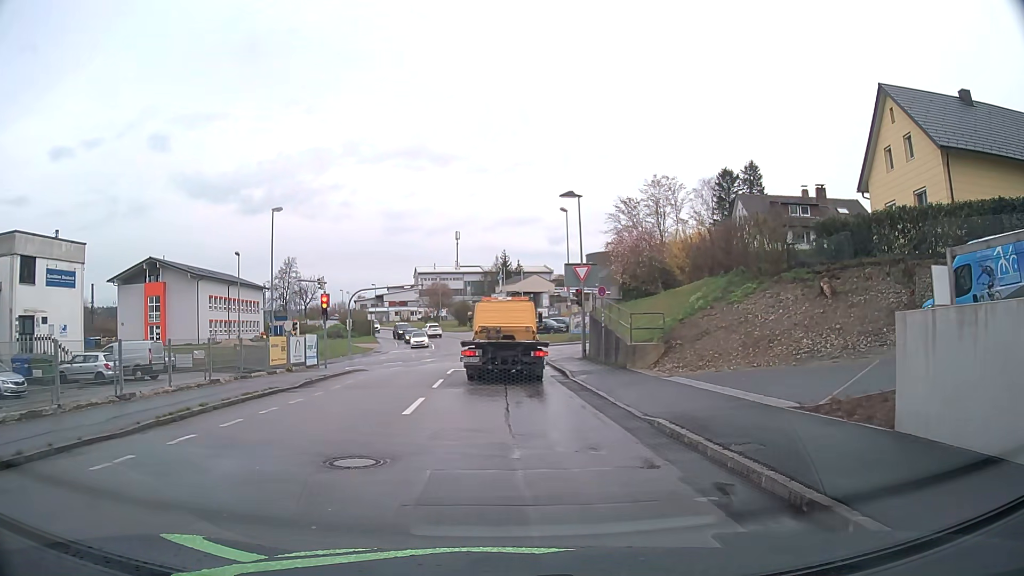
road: residential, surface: asphalt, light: Day
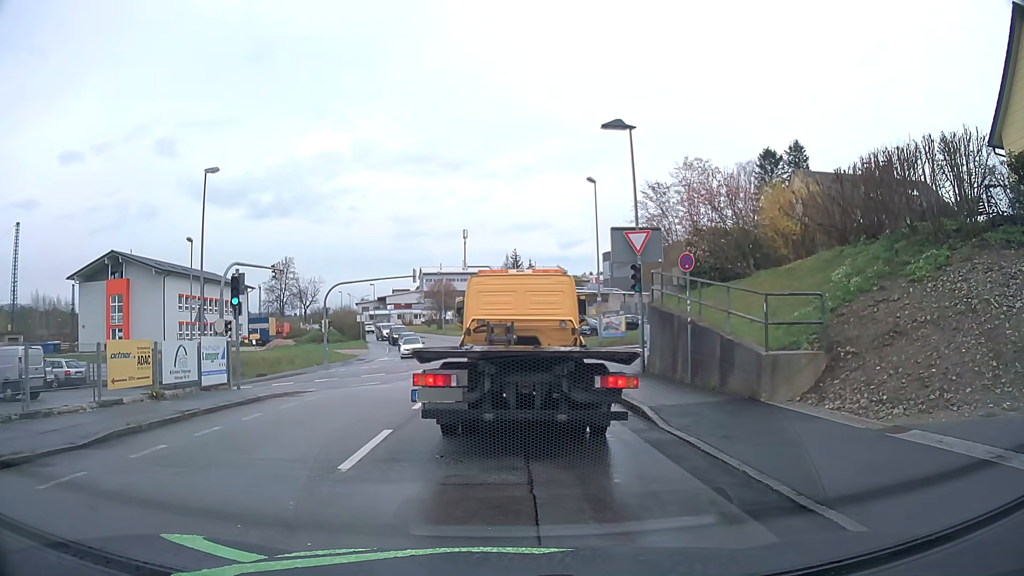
(-0.1, +10.9) m; -1°
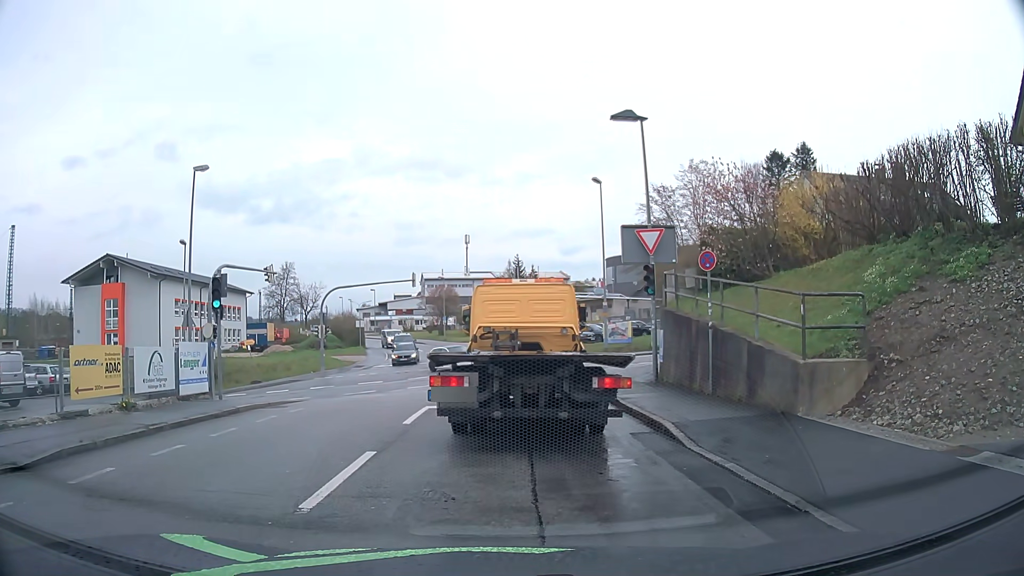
(0.0, +1.4) m; 0°
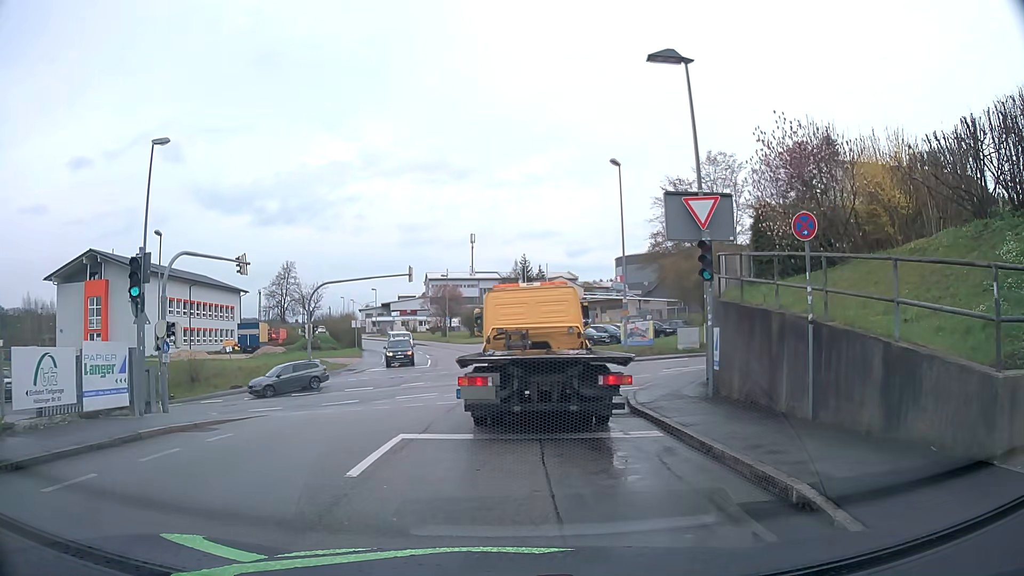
(0.0, +4.8) m; +1°
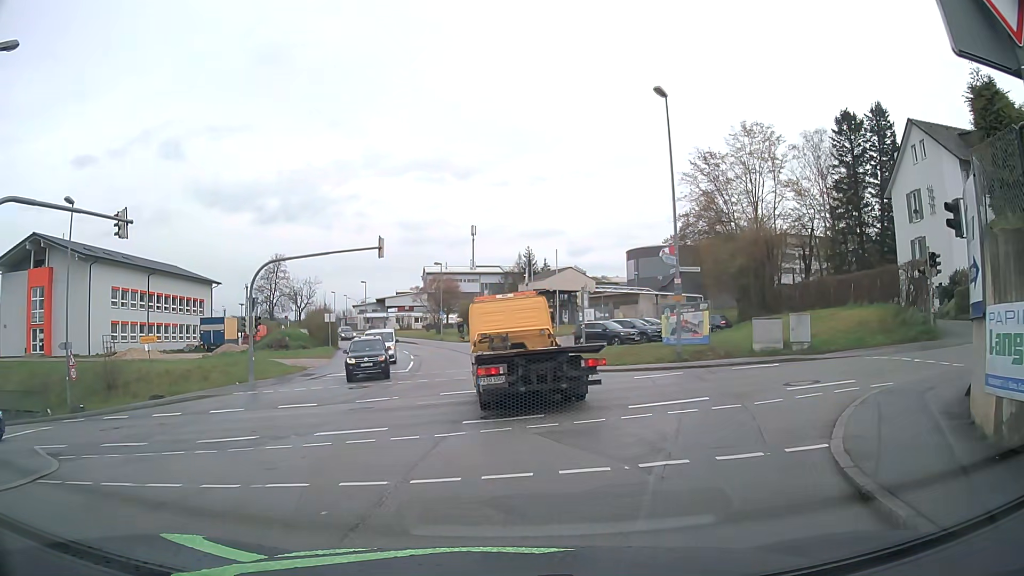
(-0.3, +10.5) m; -1°
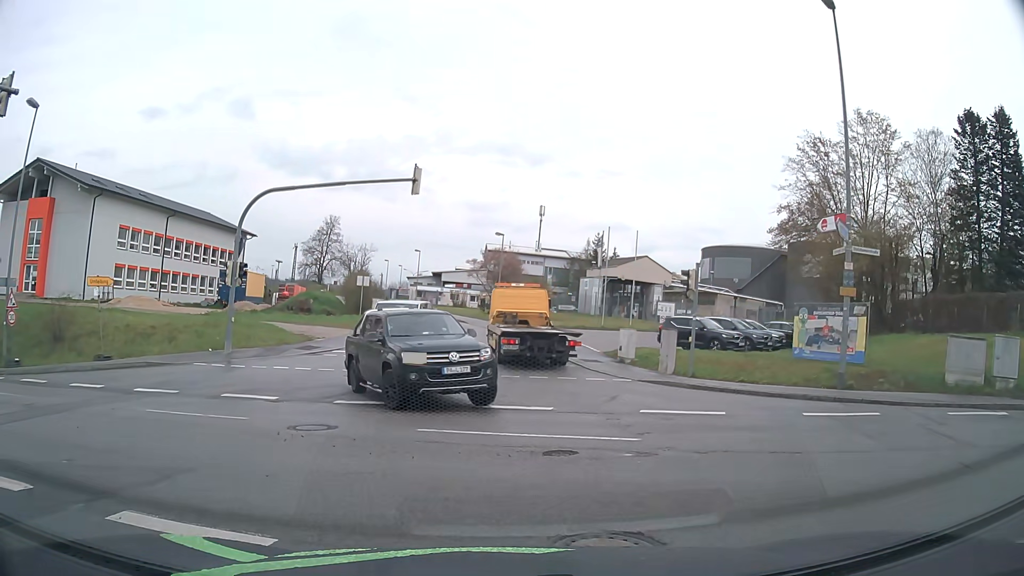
(-0.5, +8.8) m; -7°
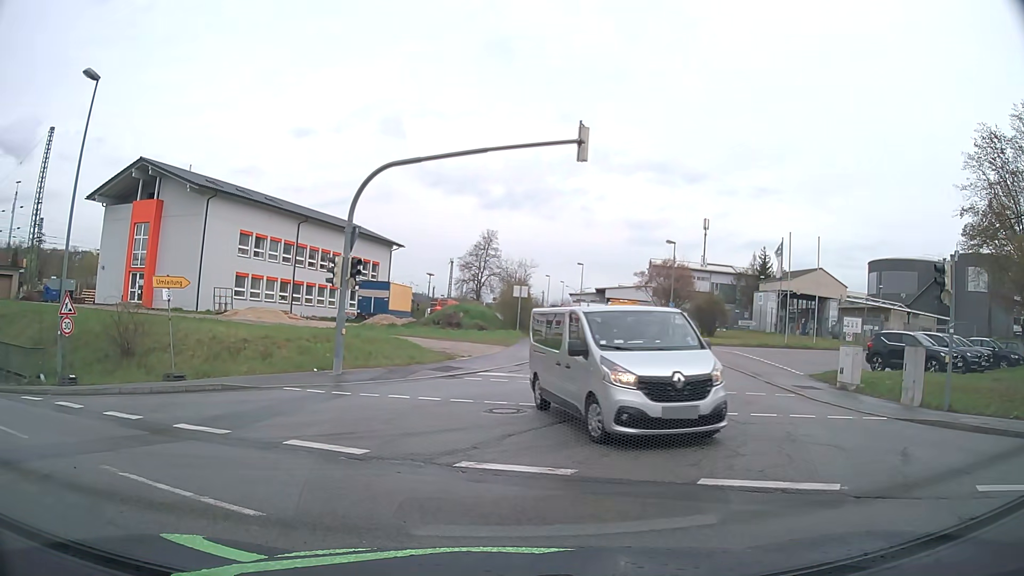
(-0.3, +5.6) m; -11°
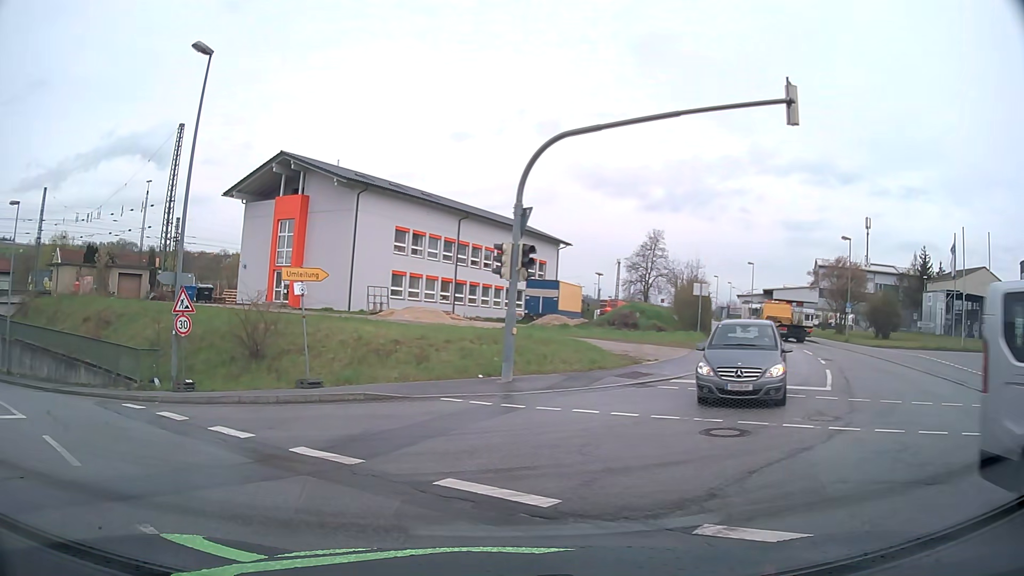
(-0.4, +3.0) m; -14°
